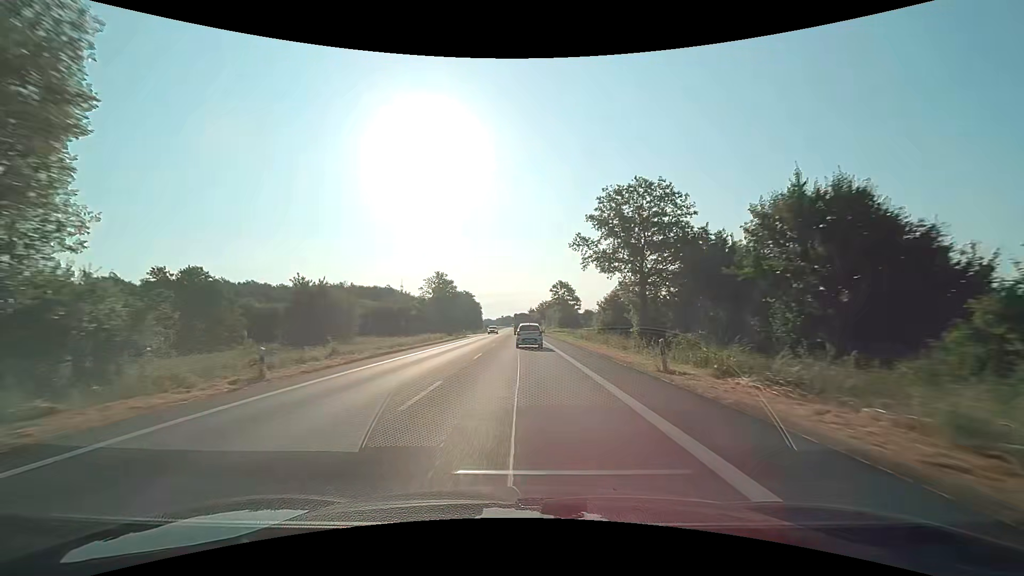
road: primary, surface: asphalt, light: Day
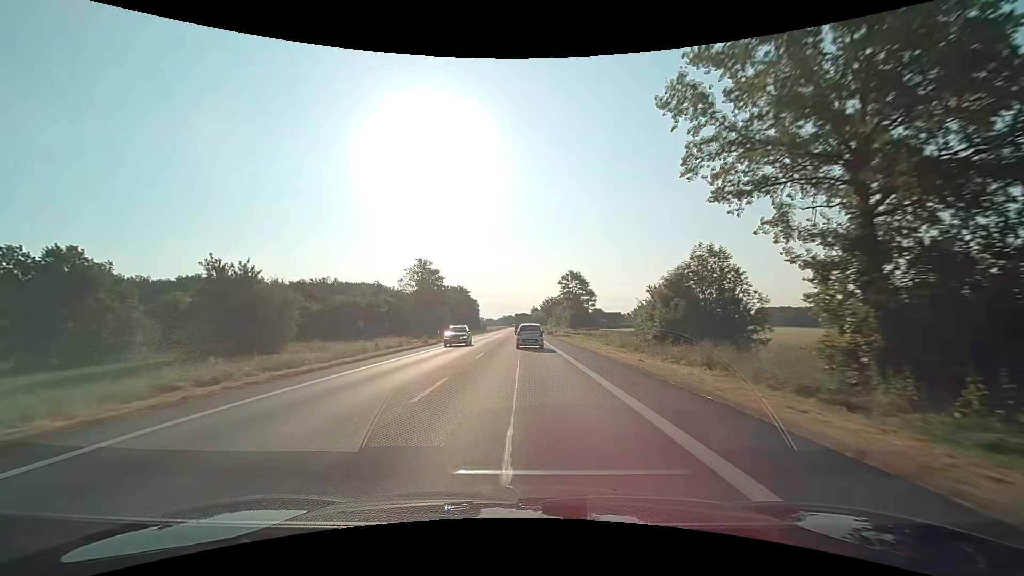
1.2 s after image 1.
(0.0, +23.3) m; 0°
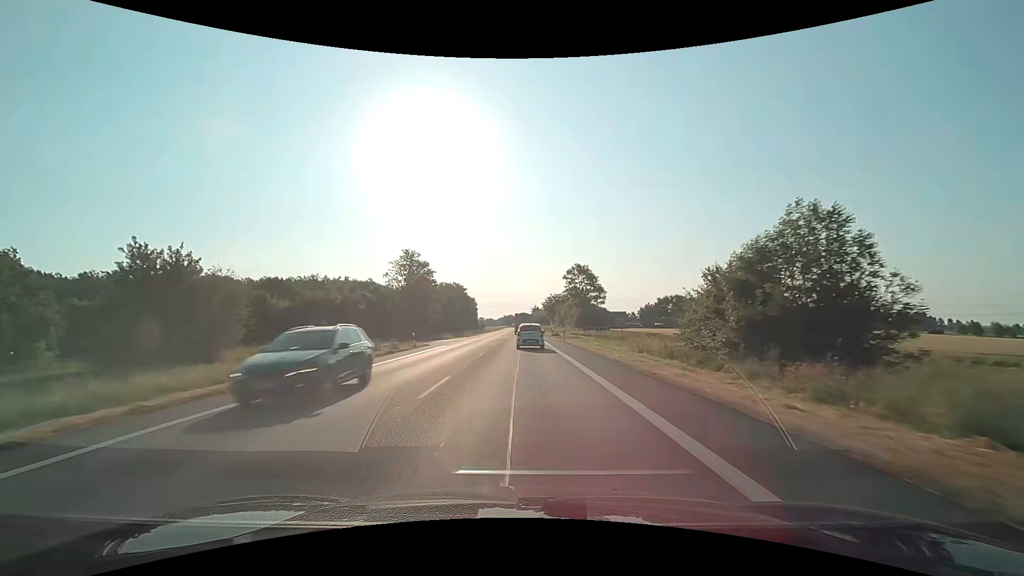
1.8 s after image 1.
(0.0, +11.6) m; 0°
(0, +10) (0, +20) (0, +30) (0, +40) (0, +50) (0, +60) (0, +70) (0, +80) (0, +90) (-1, +100) m
